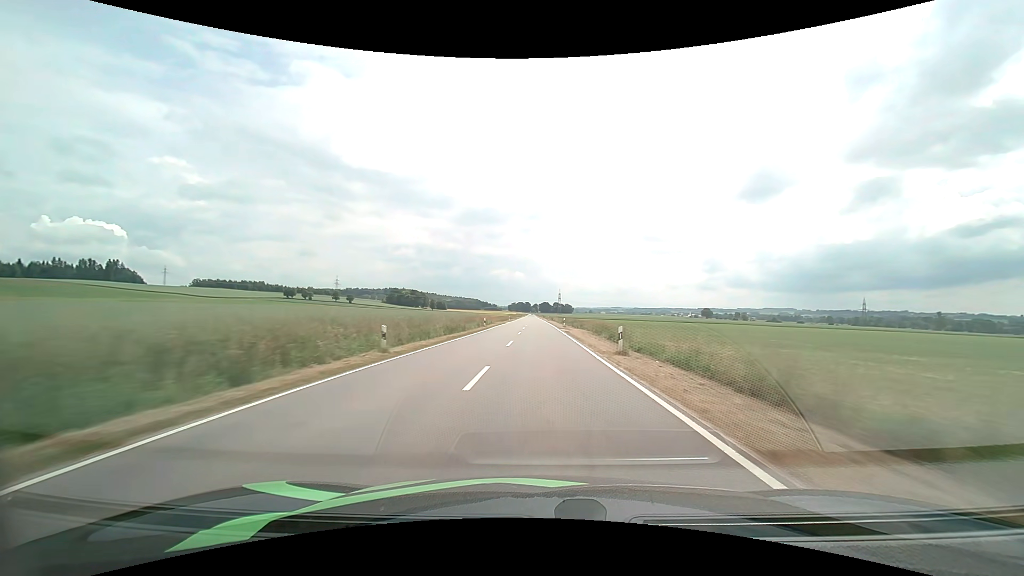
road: tertiary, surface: asphalt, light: Day
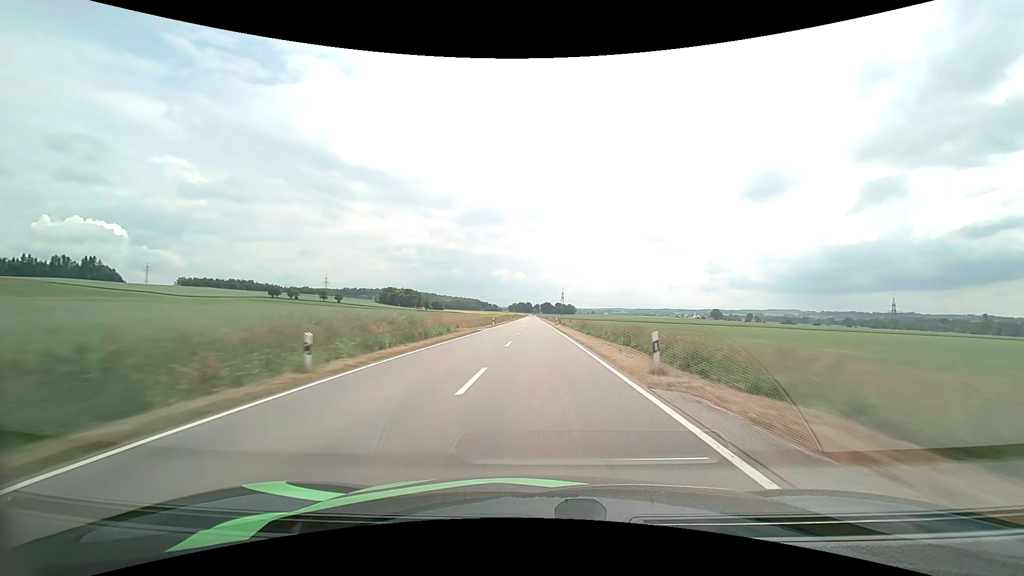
(-0.1, +37.5) m; 0°
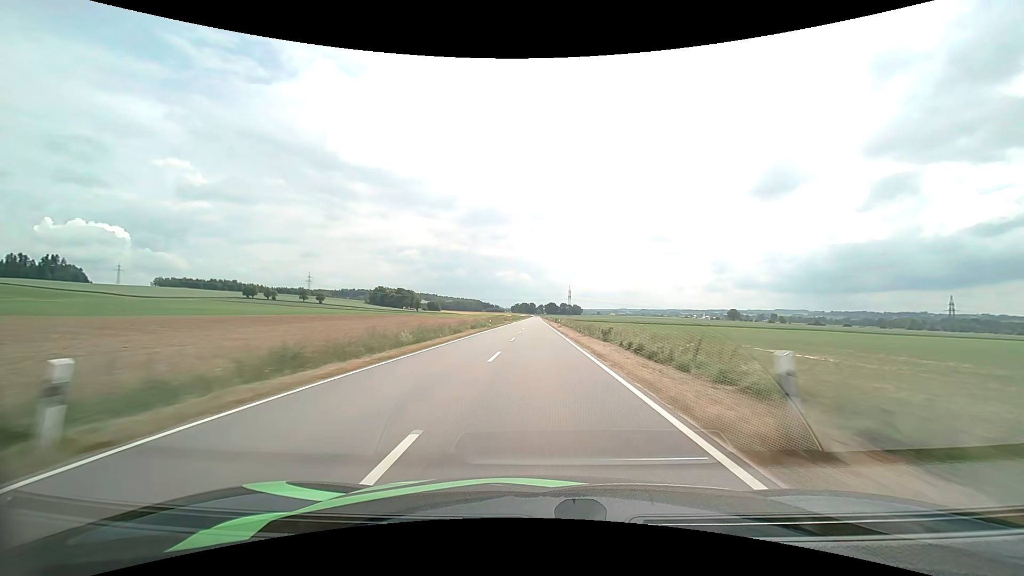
(-0.2, +56.2) m; -1°
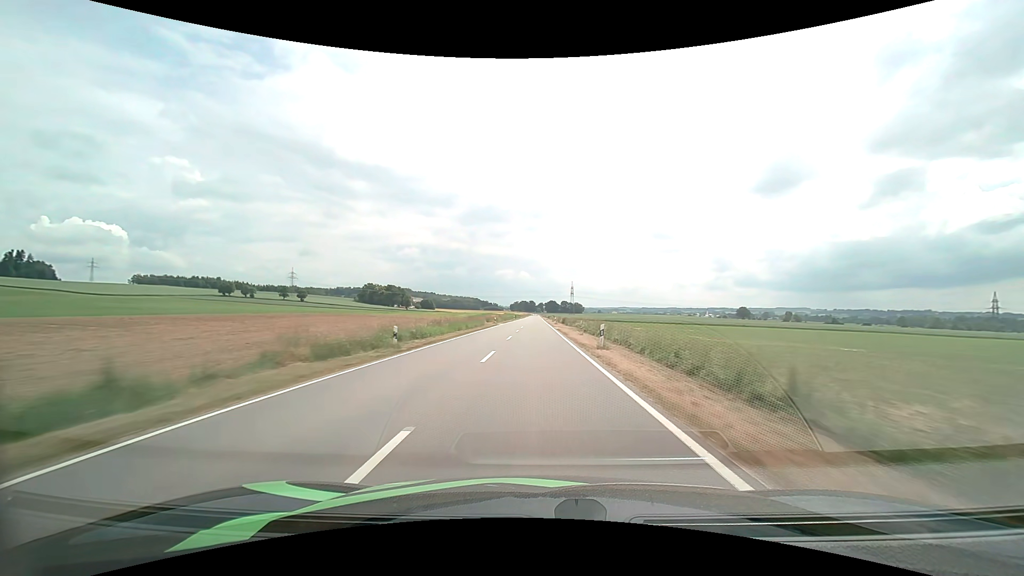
(0.0, +37.7) m; 0°
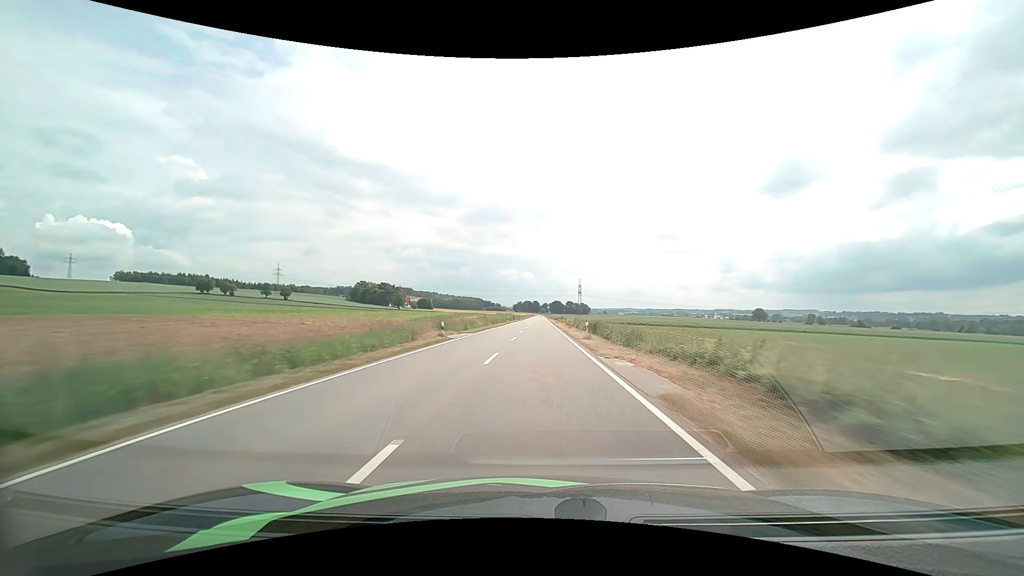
(-0.2, +37.8) m; -1°
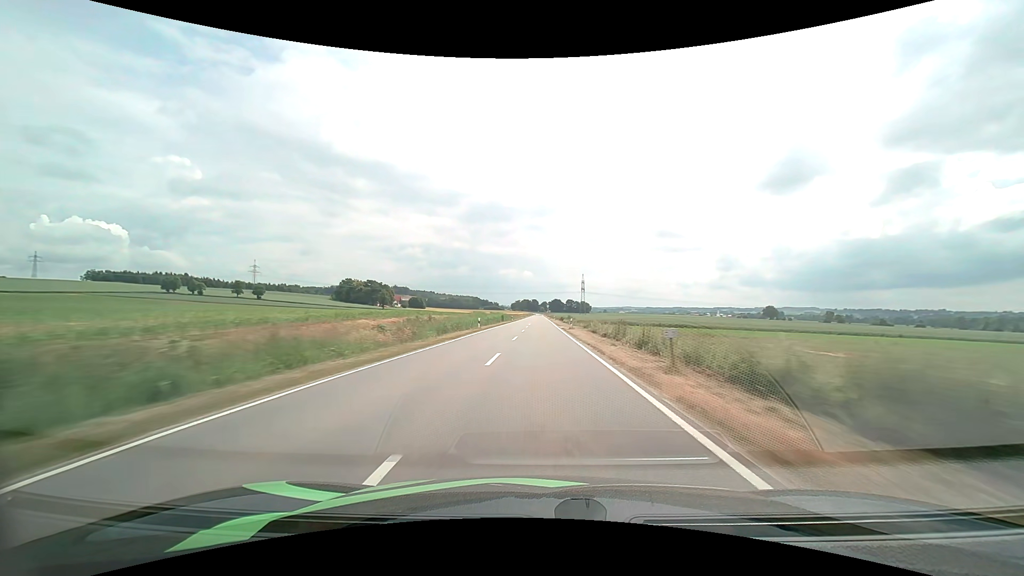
(0.0, +37.7) m; 0°
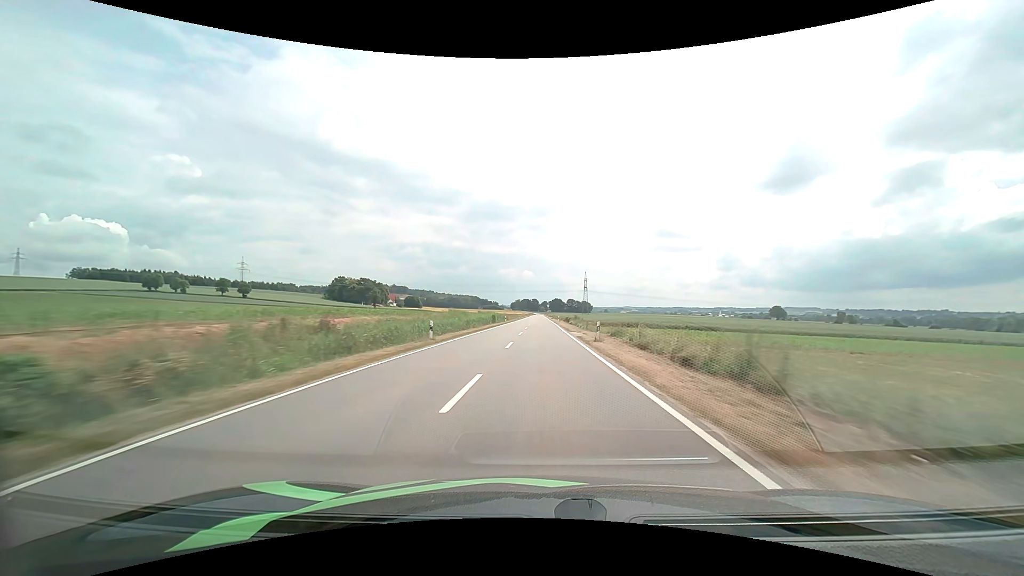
(0.0, +18.7) m; 0°
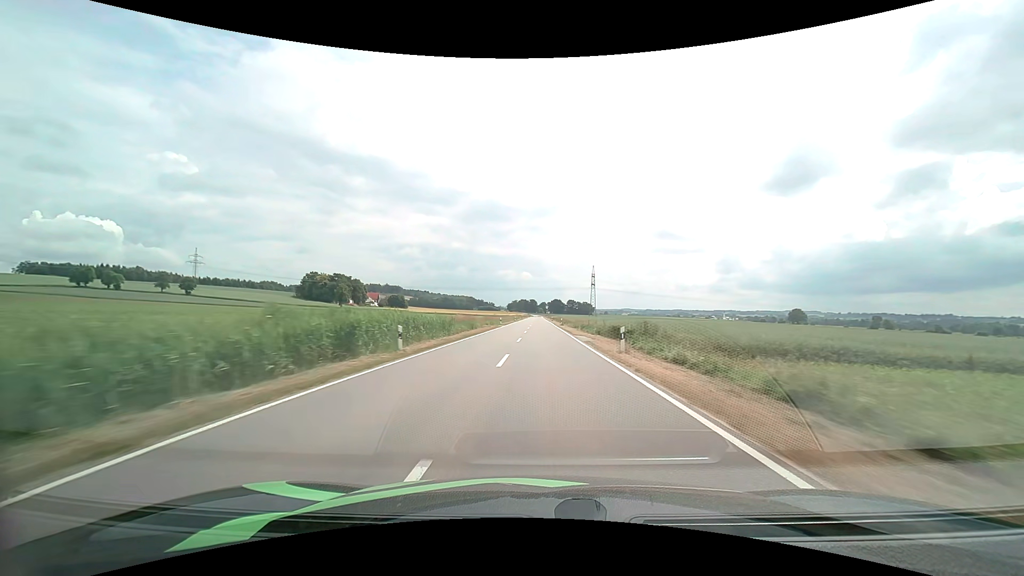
(0.0, +55.9) m; 0°
(0, +10) (0, +20) (0, +30) (0, +40) (0, +50) (0, +60) (0, +70) (0, +80) (+1, +90) (+1, +100) m
